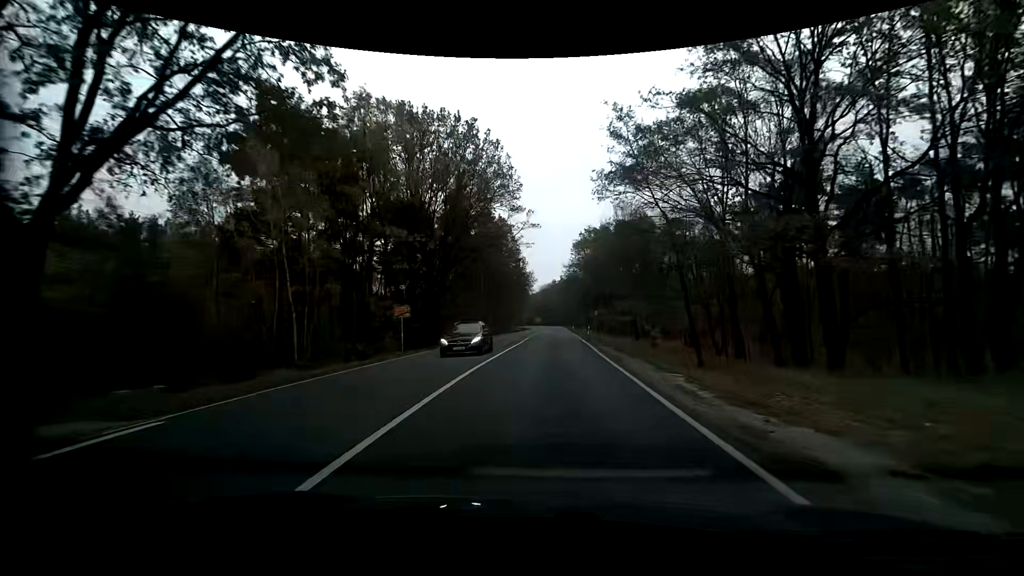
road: primary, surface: asphalt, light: Day
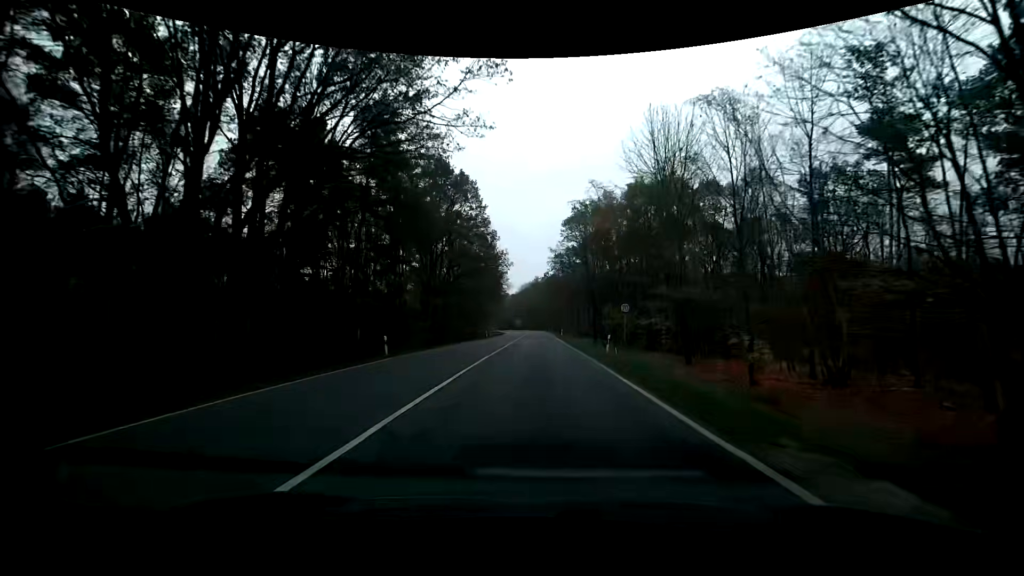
(+0.6, +26.3) m; +2°
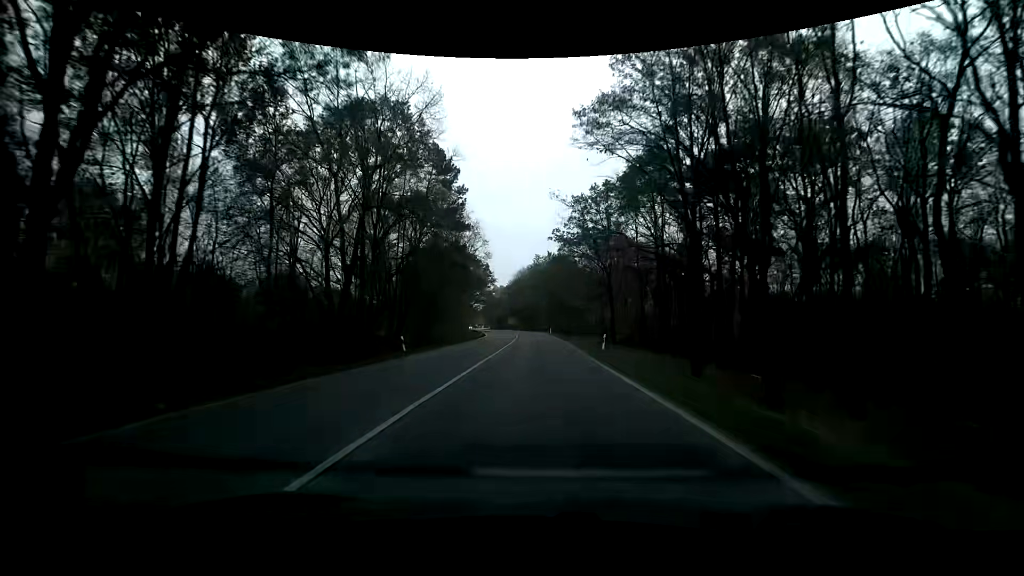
(-0.1, +47.8) m; 0°
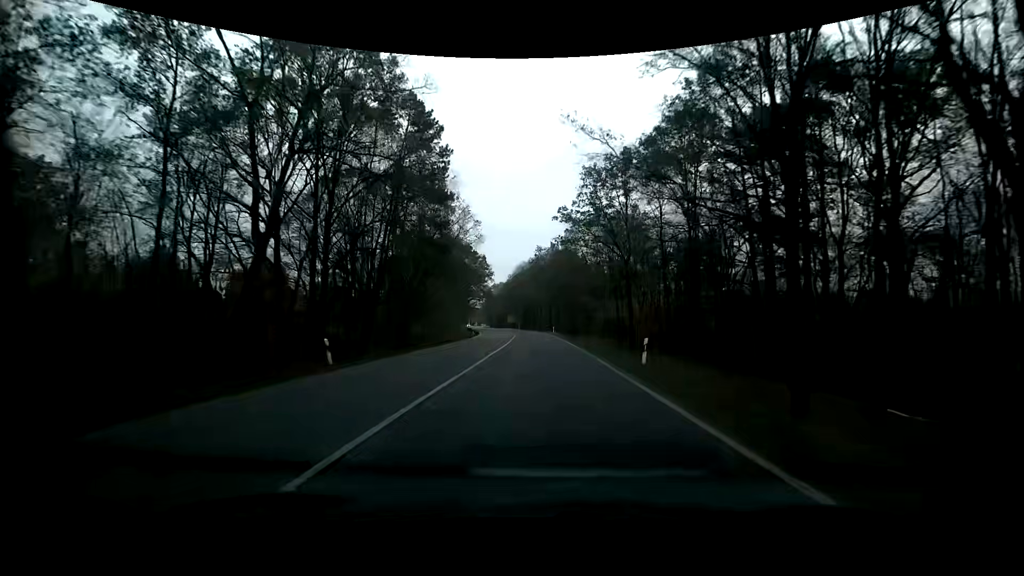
(0.0, +10.5) m; -1°
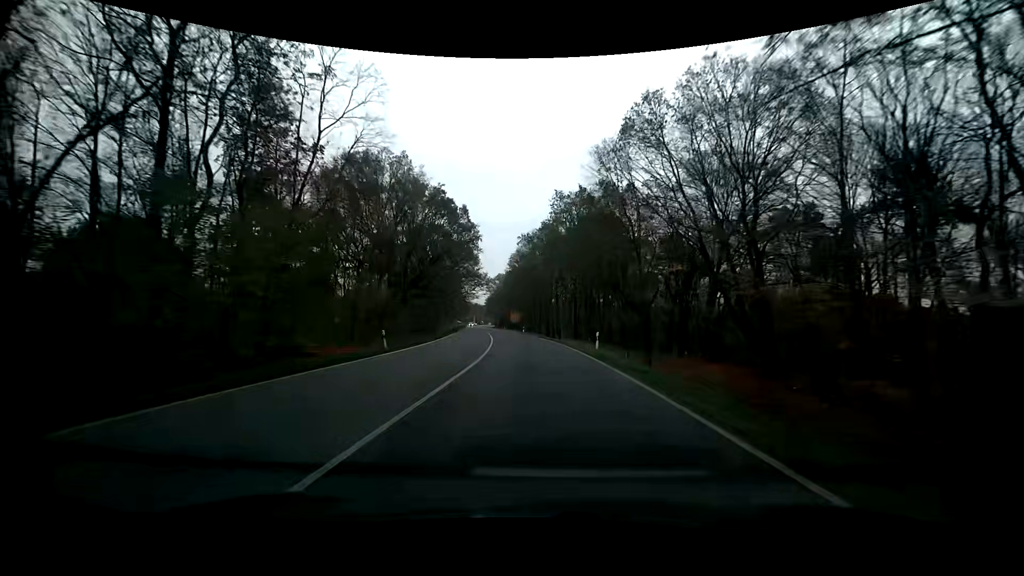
(+0.1, +42.6) m; 0°
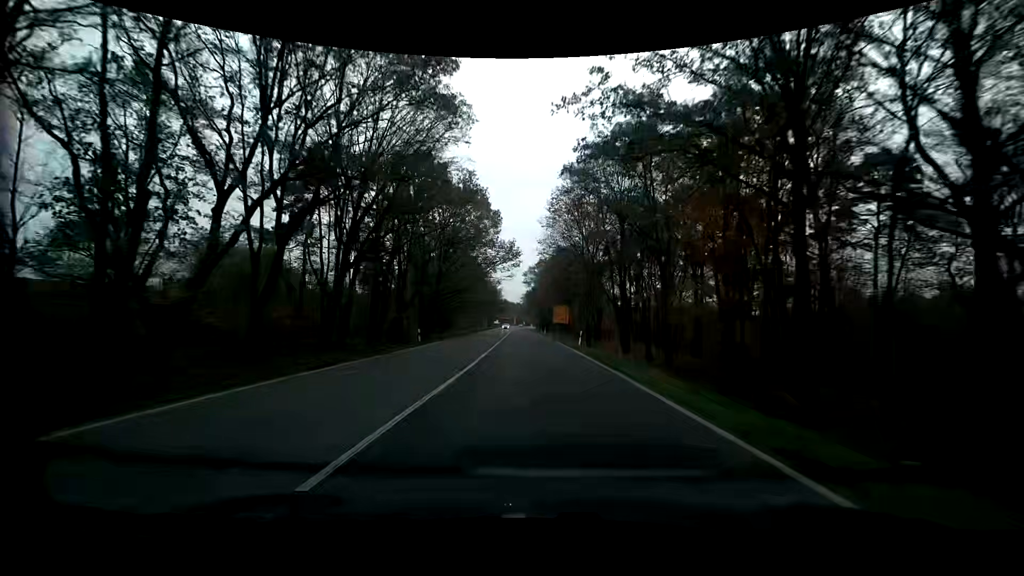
(-2.7, +42.6) m; -6°
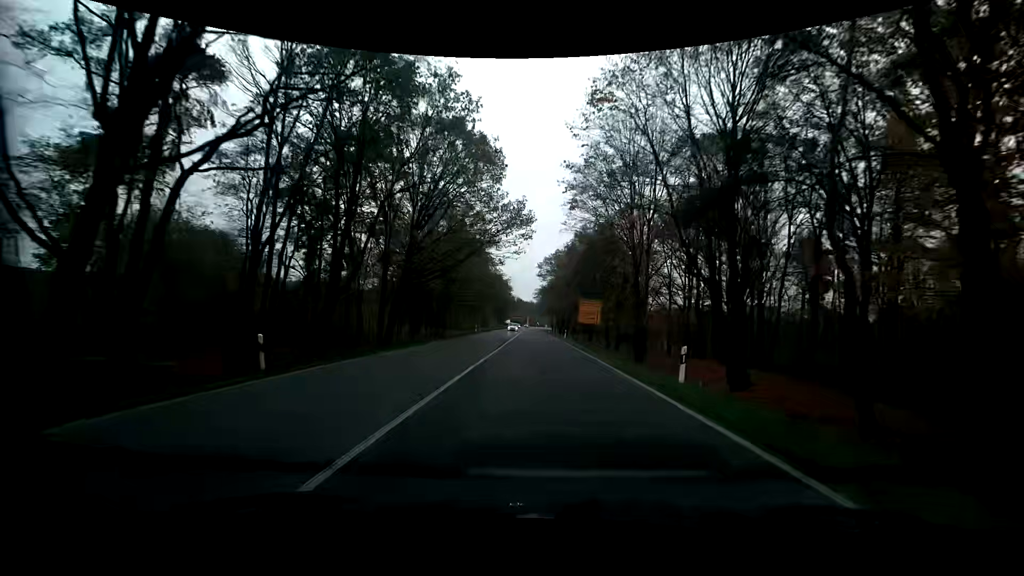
(-0.5, +21.4) m; -2°
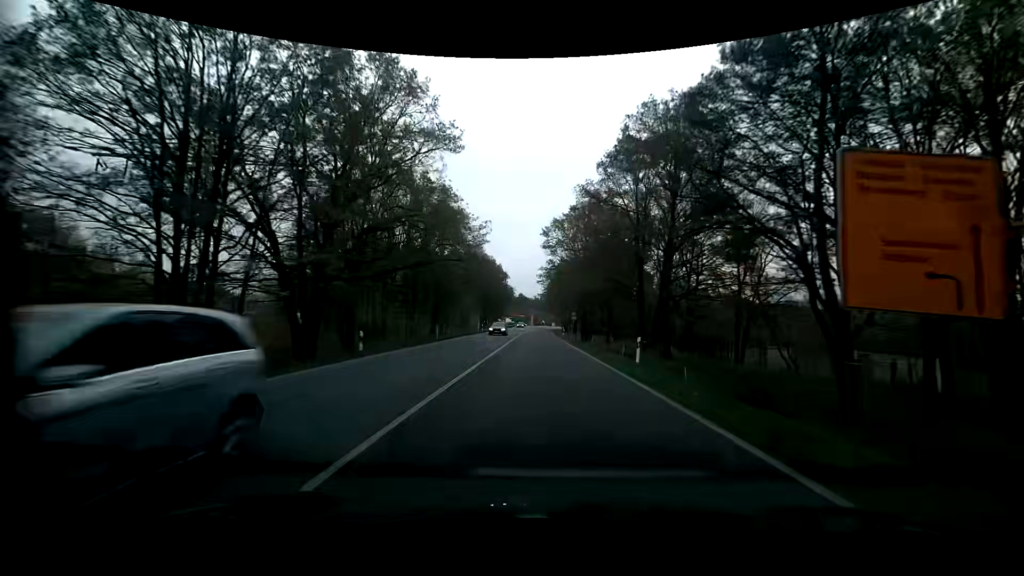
(-0.2, +43.1) m; 0°
(0, +10) (0, +20) (0, +30) (0, +40) (0, +50) (0, +60) (0, +70) (0, +80) (0, +90) (0, +100) m
